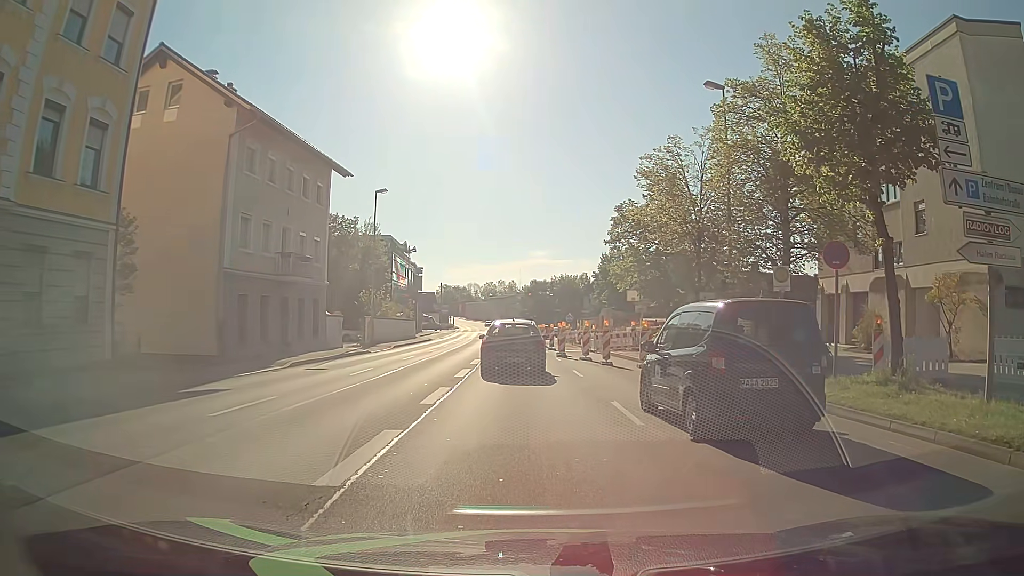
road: primary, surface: asphalt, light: Day
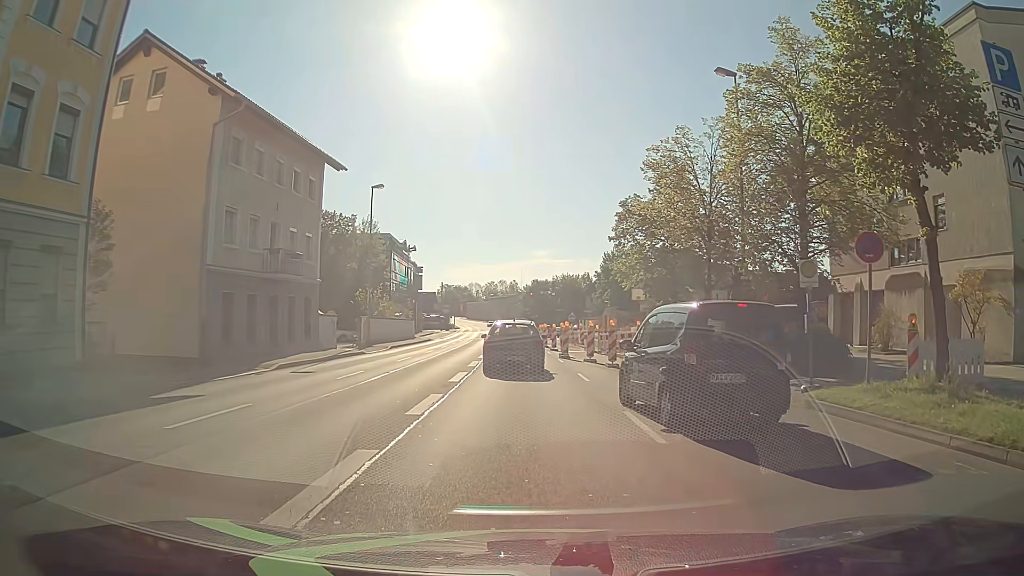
(0.0, +1.5) m; -1°
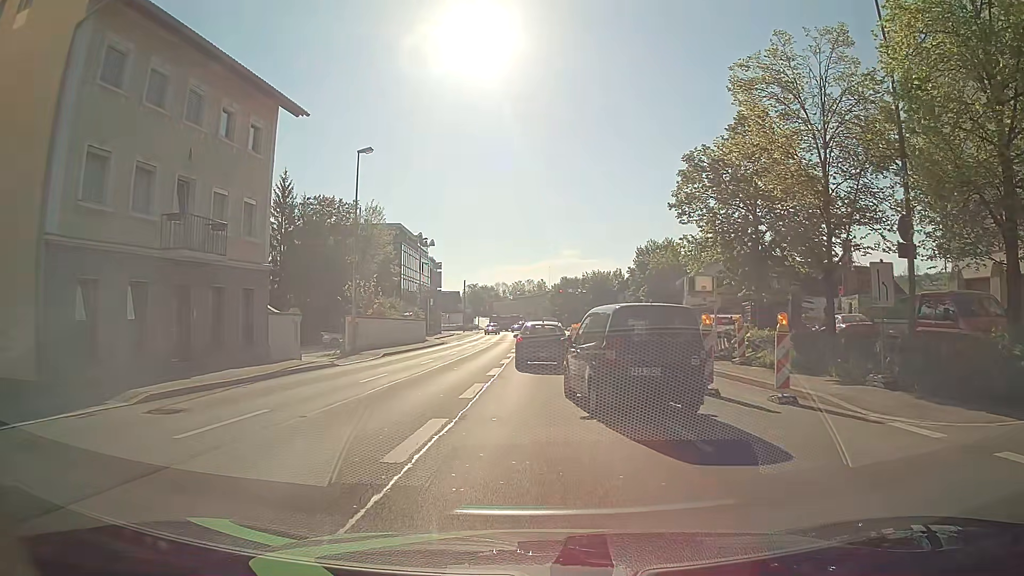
(+0.1, +9.7) m; 0°
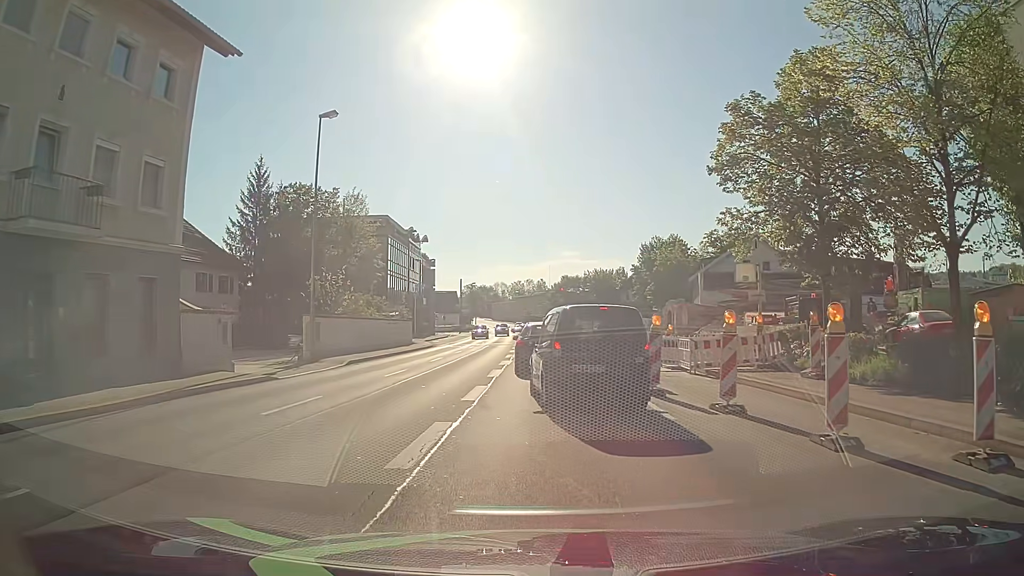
(-0.1, +6.3) m; -1°
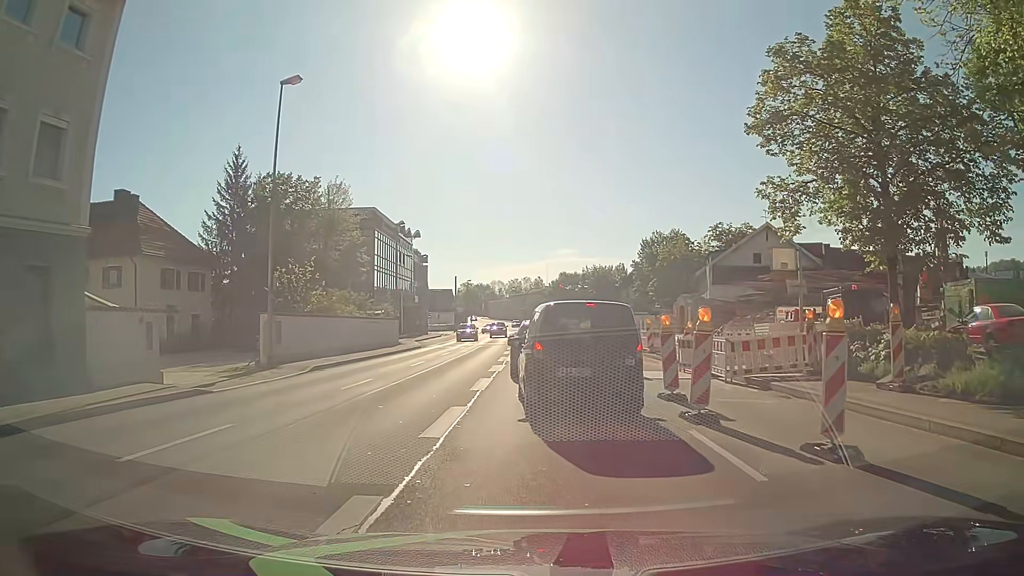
(0.0, +4.2) m; -2°
